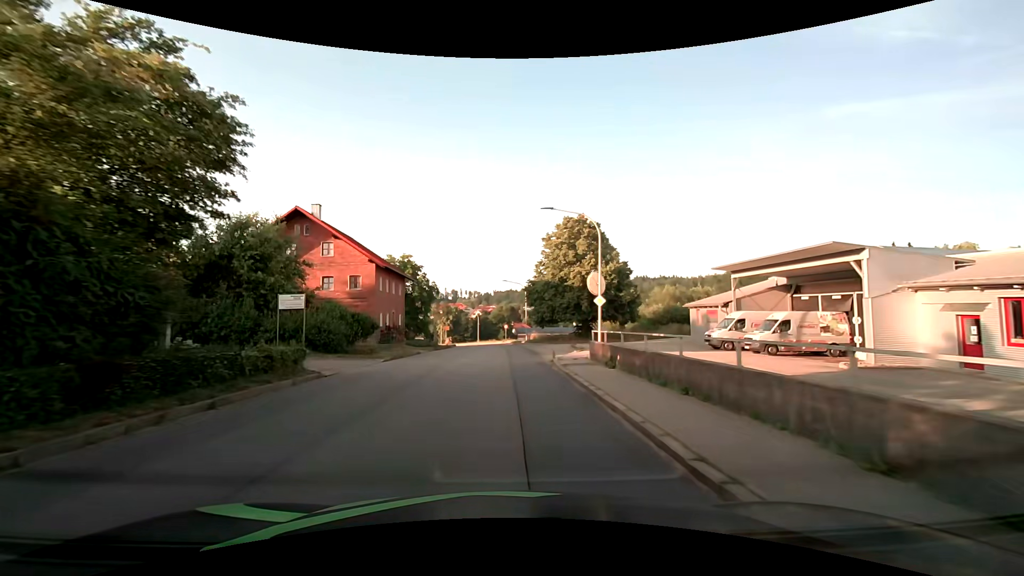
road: tertiary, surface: asphalt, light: Day
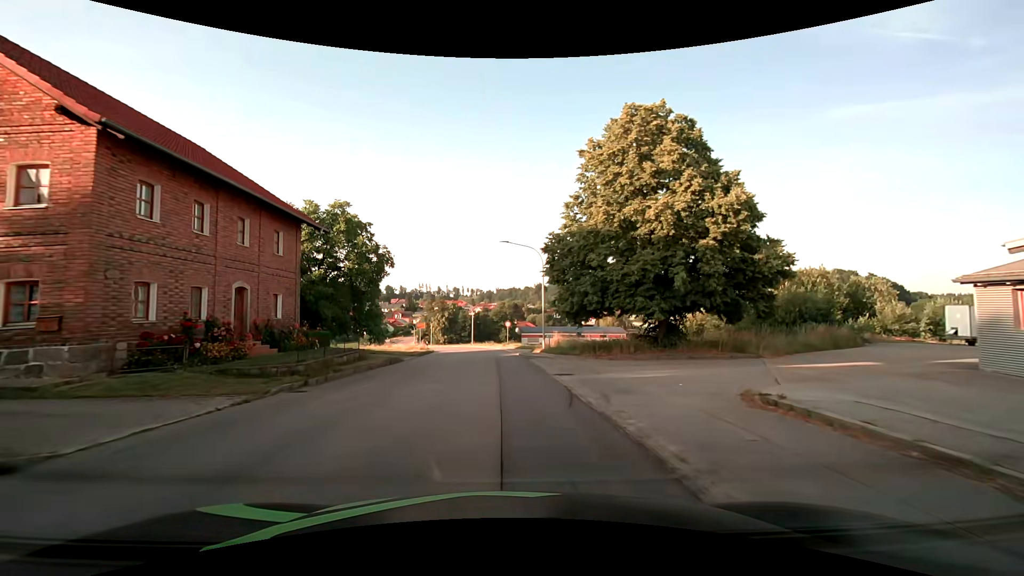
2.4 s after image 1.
(+0.1, +25.7) m; 0°
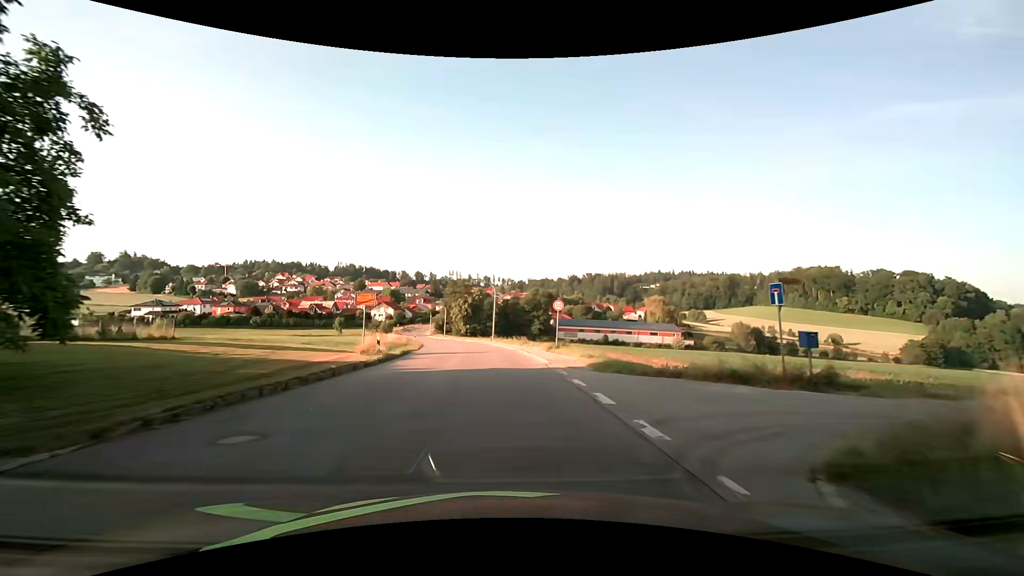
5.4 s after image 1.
(-1.0, +31.5) m; -4°
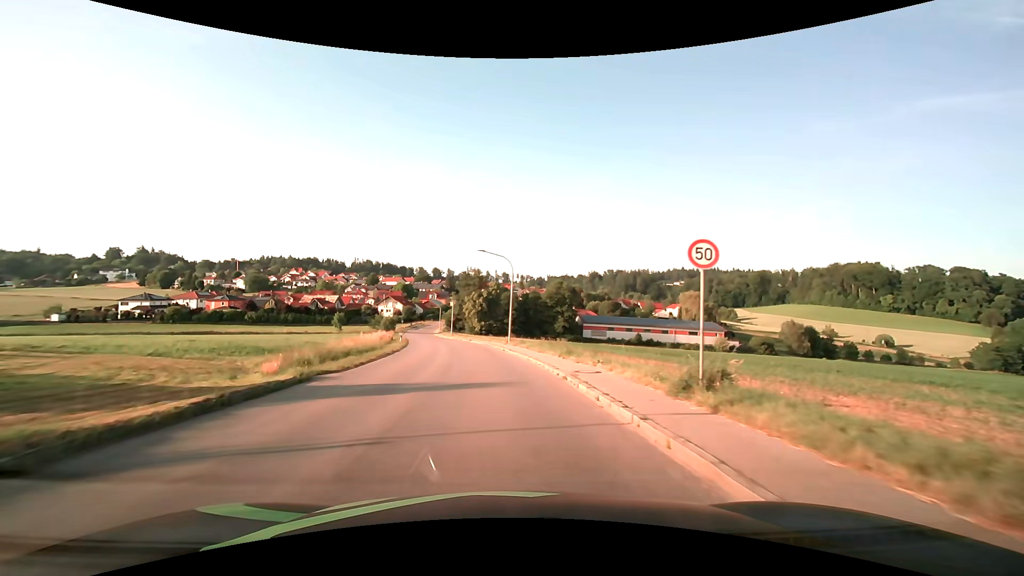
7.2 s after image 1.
(-0.2, +19.9) m; -2°
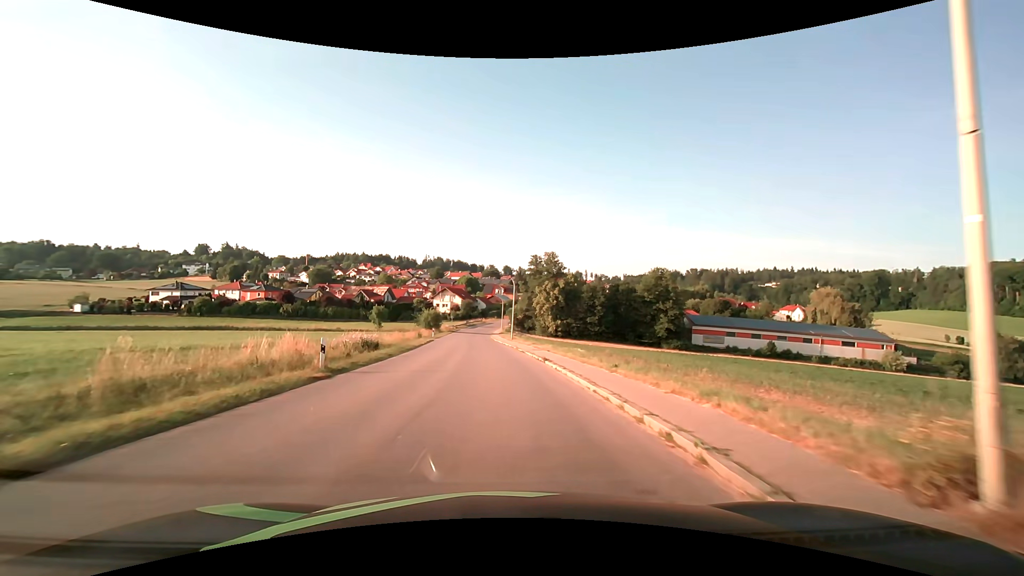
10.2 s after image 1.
(-2.4, +35.3) m; -8°
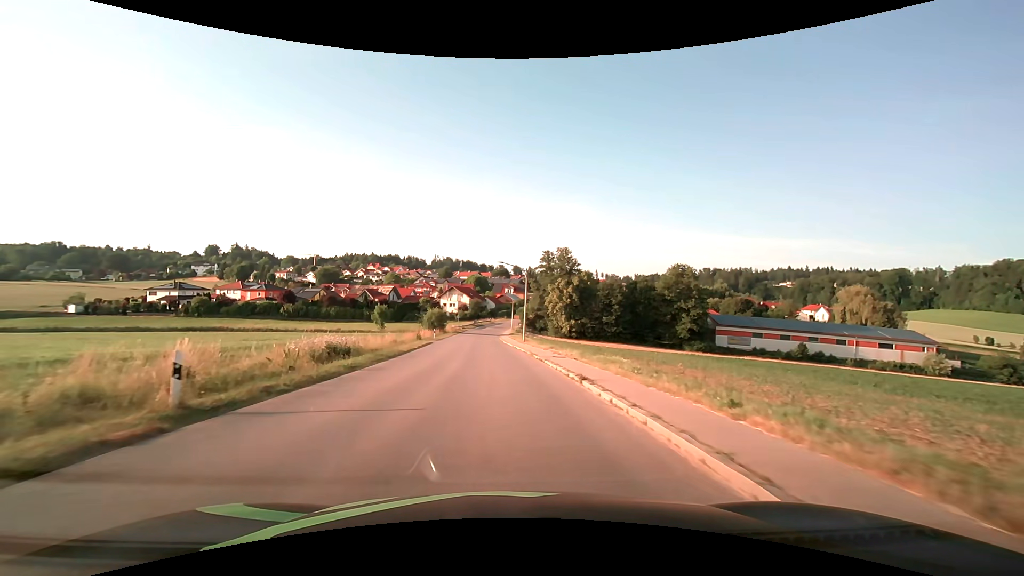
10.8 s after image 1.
(-0.1, +7.3) m; -1°
